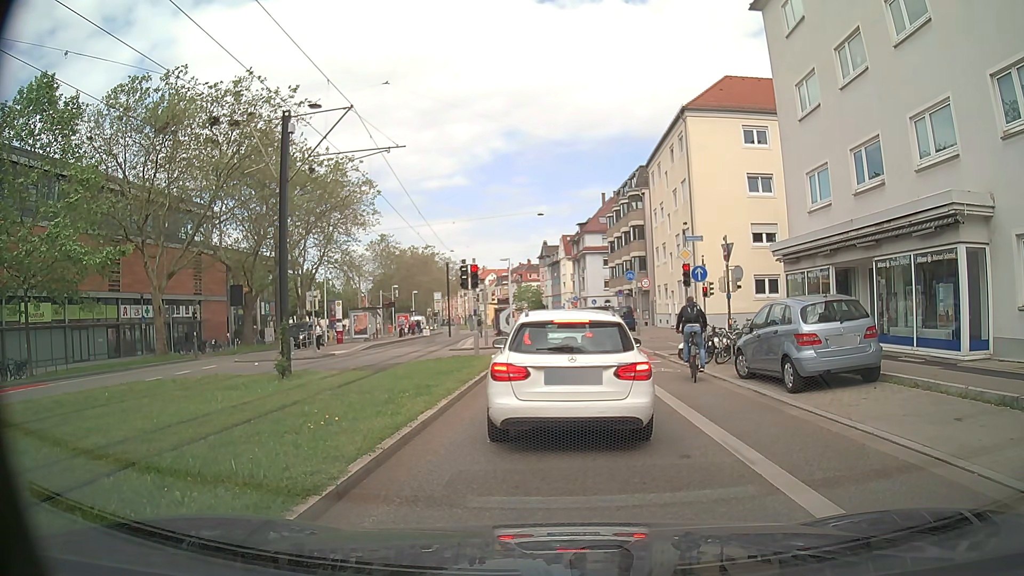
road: secondary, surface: asphalt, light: Day
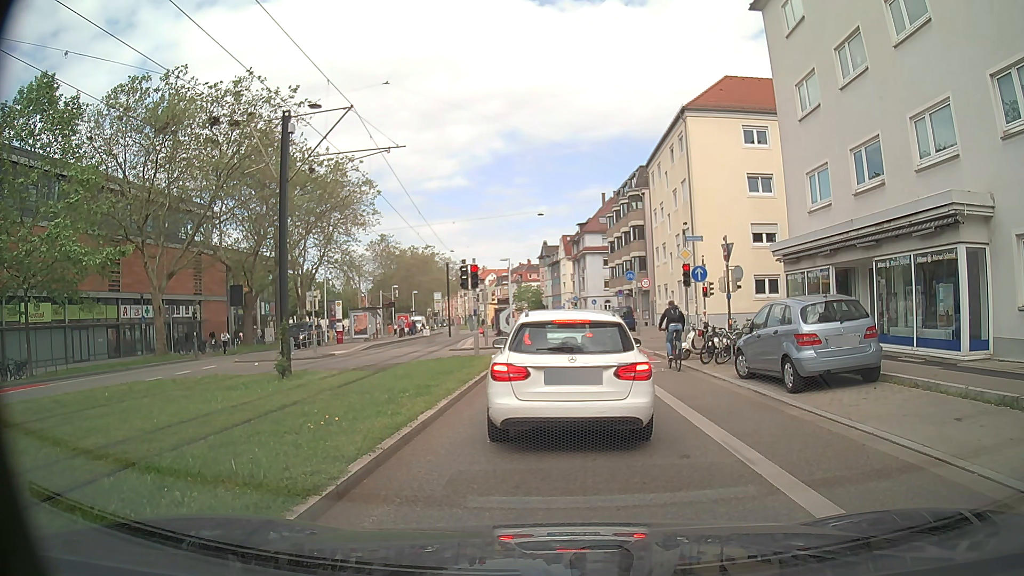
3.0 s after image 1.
(0.0, 0.0) m; 0°
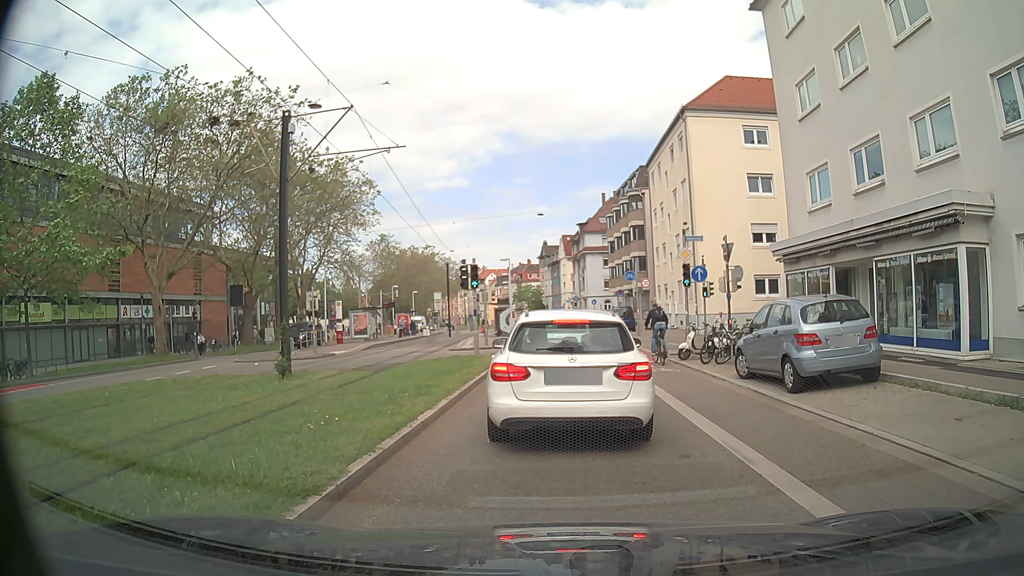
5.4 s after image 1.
(0.0, 0.0) m; 0°
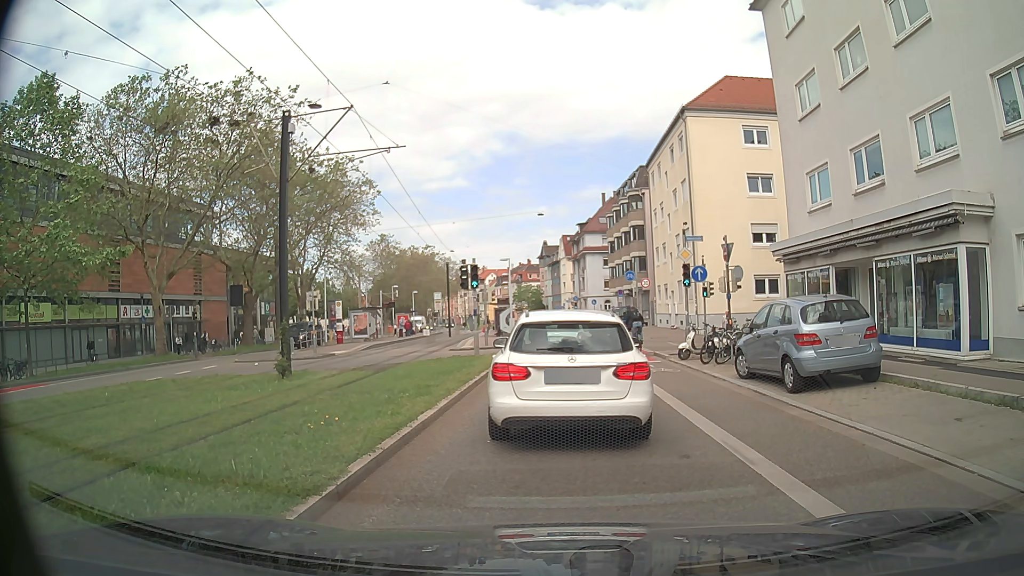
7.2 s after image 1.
(0.0, 0.0) m; 0°
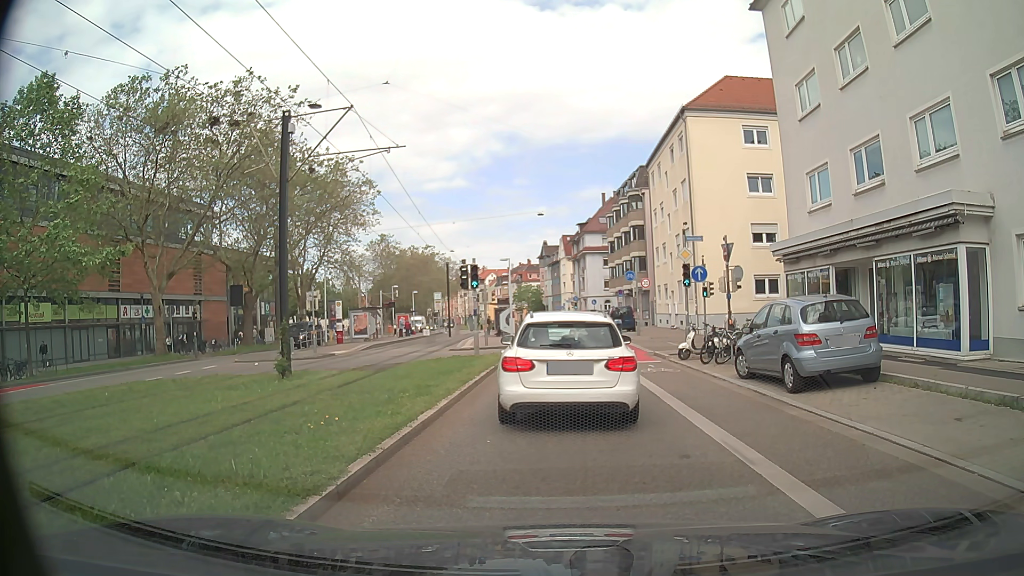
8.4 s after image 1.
(0.0, 0.0) m; 0°
